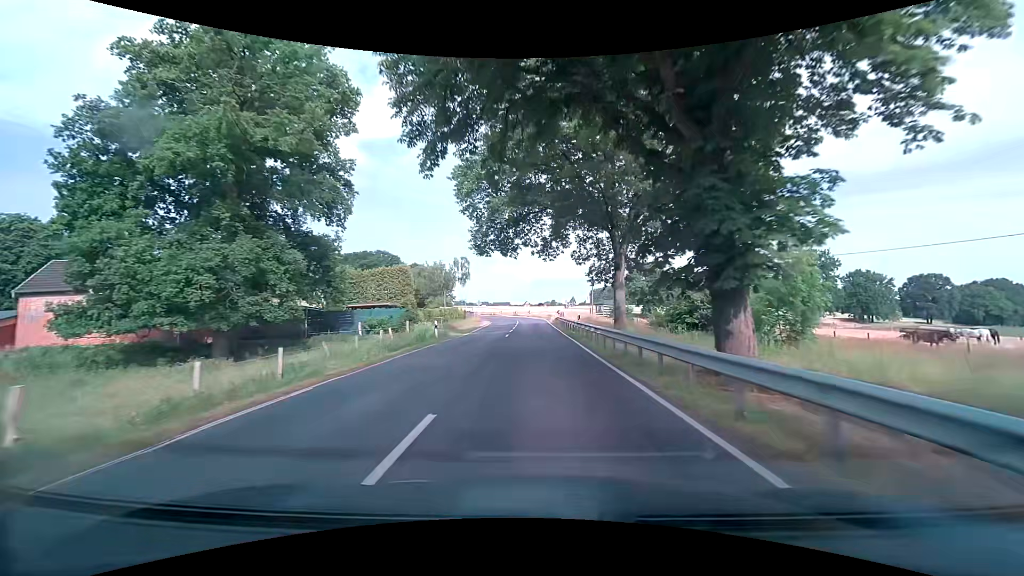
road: secondary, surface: asphalt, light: Day
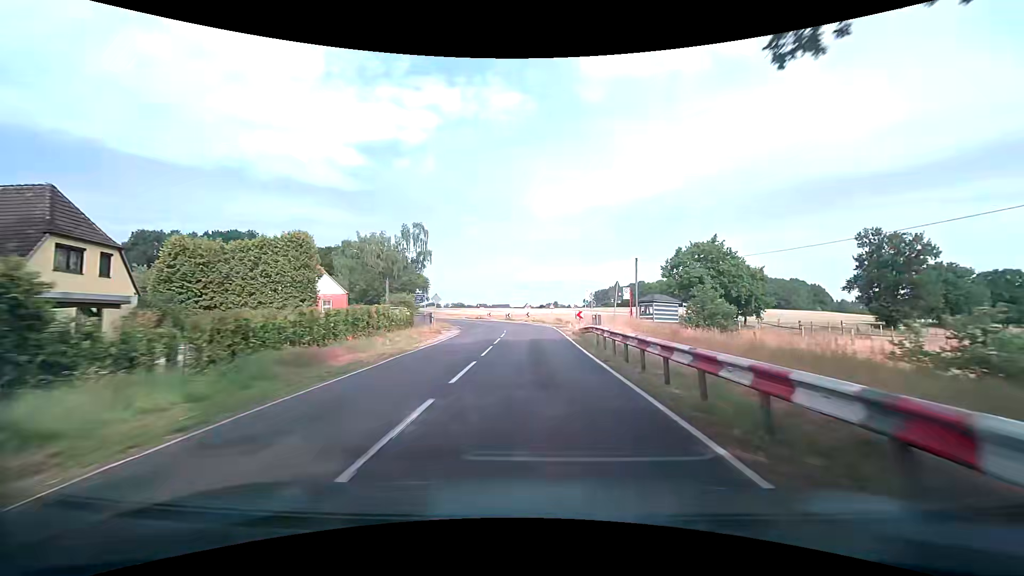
(-0.2, +29.1) m; -1°
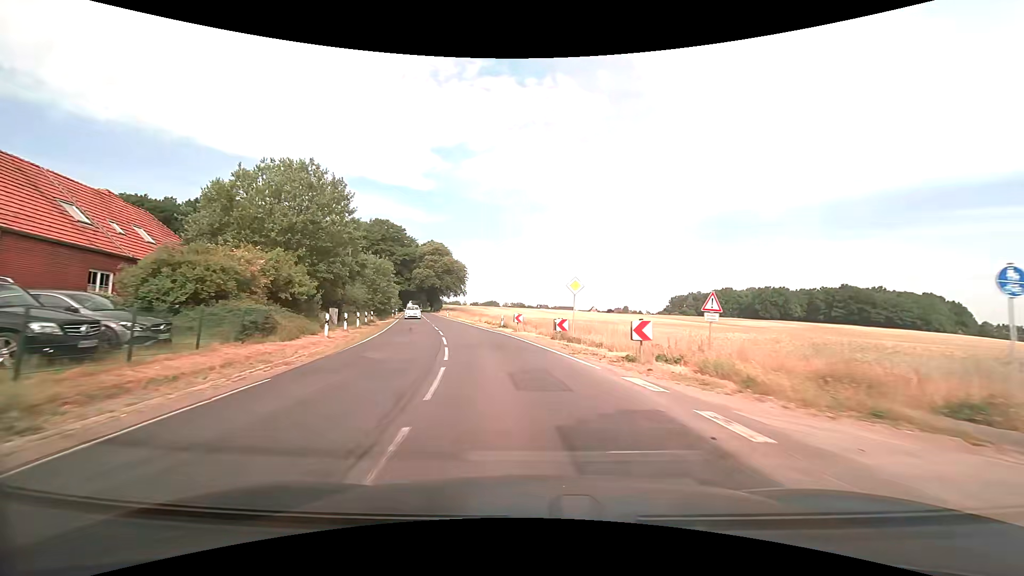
(-1.4, +44.3) m; -7°
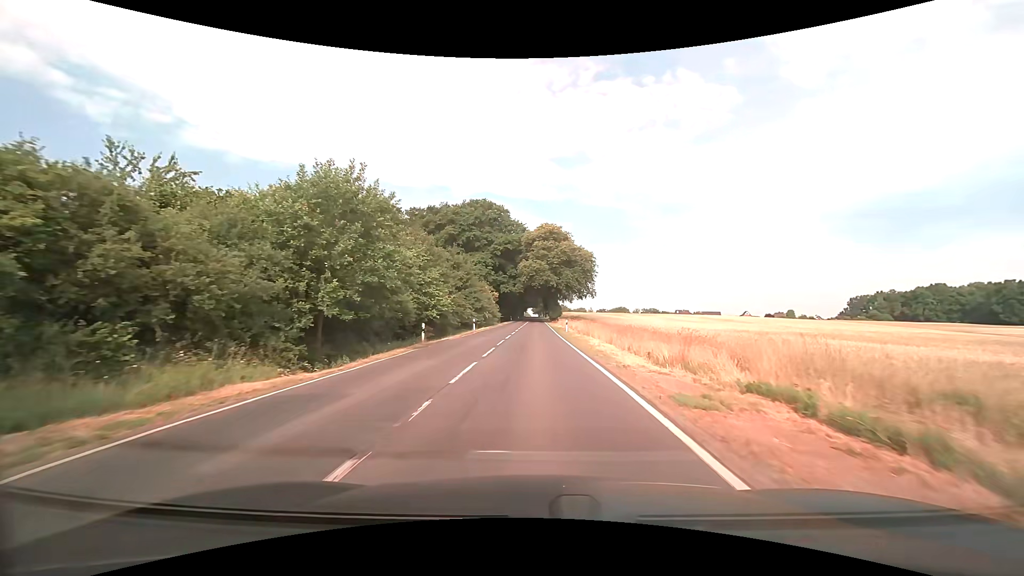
(-5.9, +39.5) m; -15°
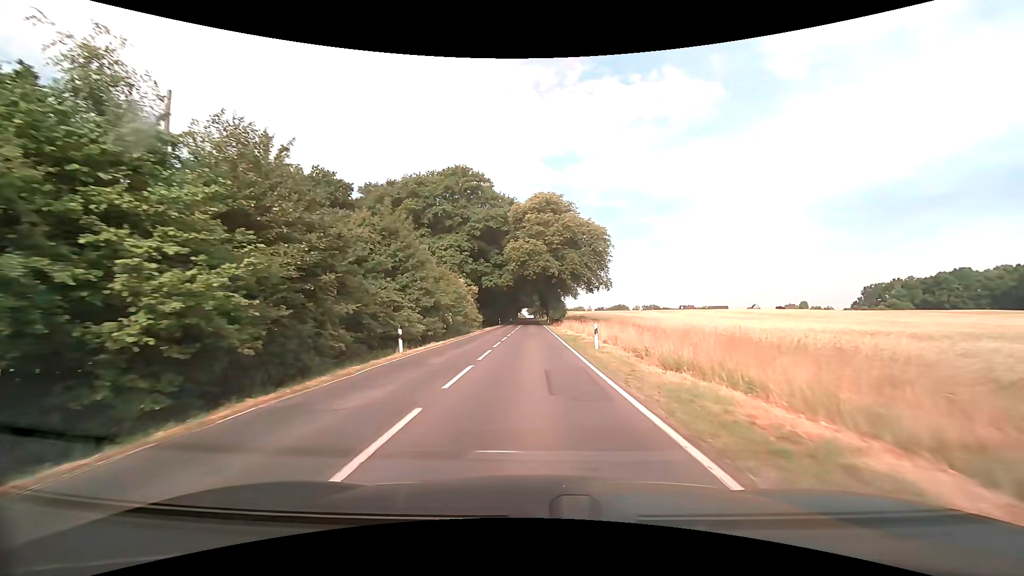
(+0.2, +24.8) m; +1°
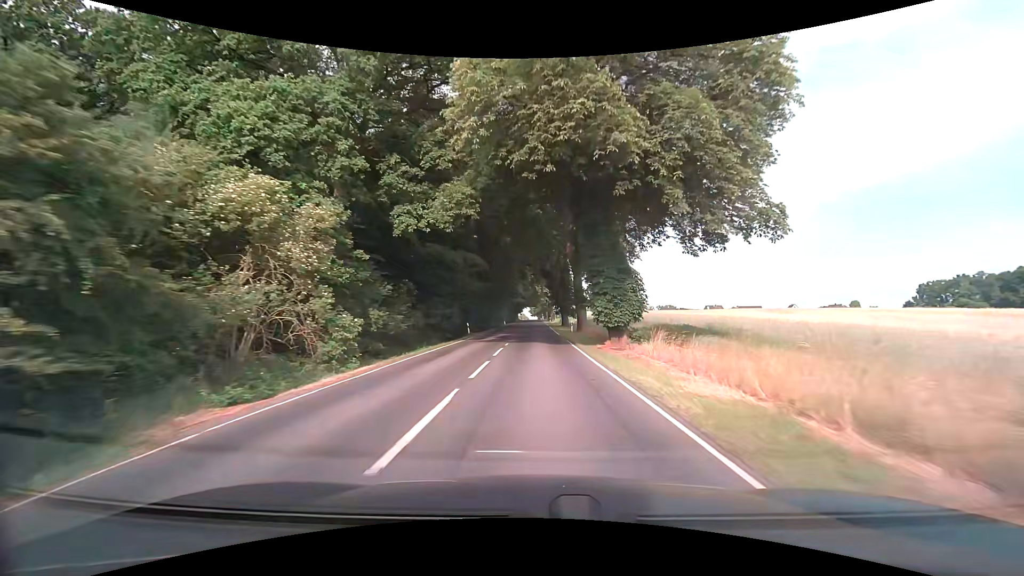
(-0.3, +46.3) m; 0°
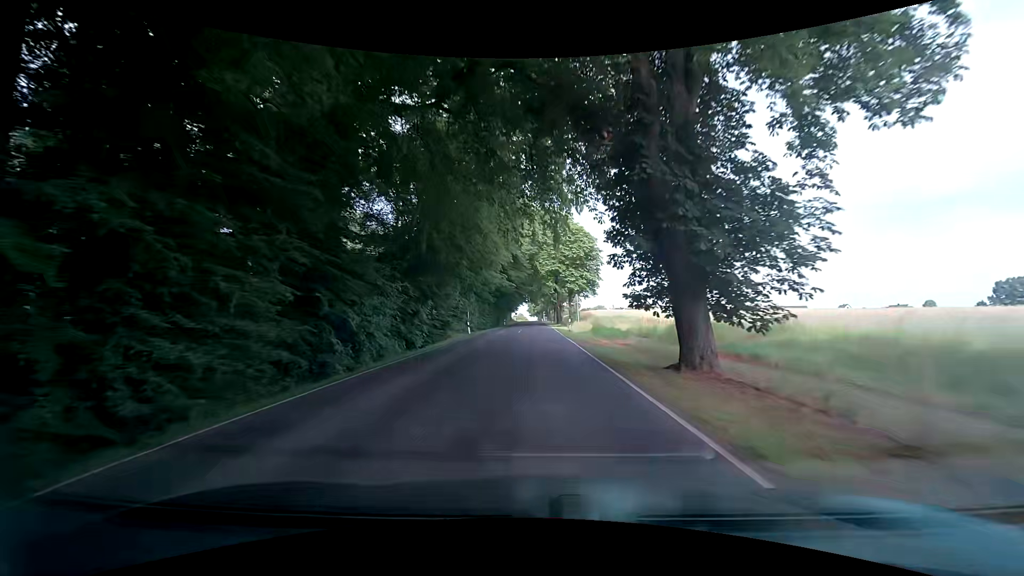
(+0.1, +51.3) m; -1°
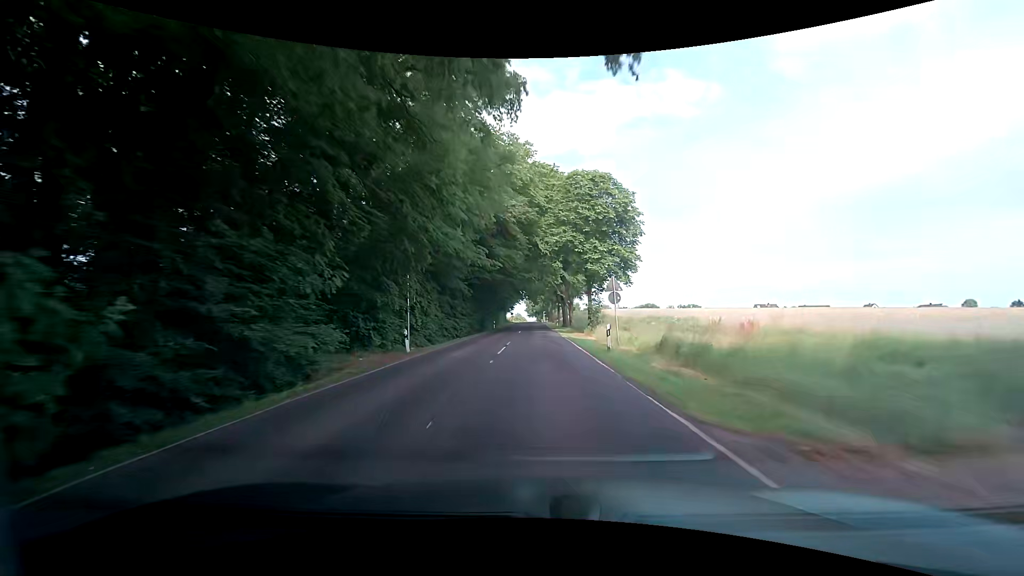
(+0.2, +20.9) m; 0°
(0, +10) (0, +20) (0, +30) (0, +40) (0, +50) (0, +60) (+1, +70) (+1, +80) (+1, +90) (+1, +100) m
